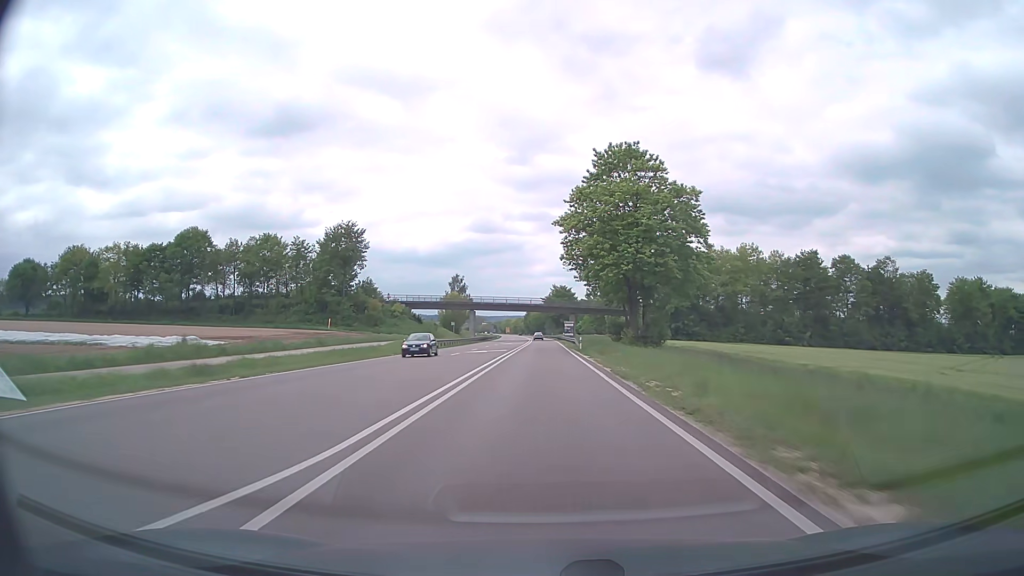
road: trunk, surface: asphalt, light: Day
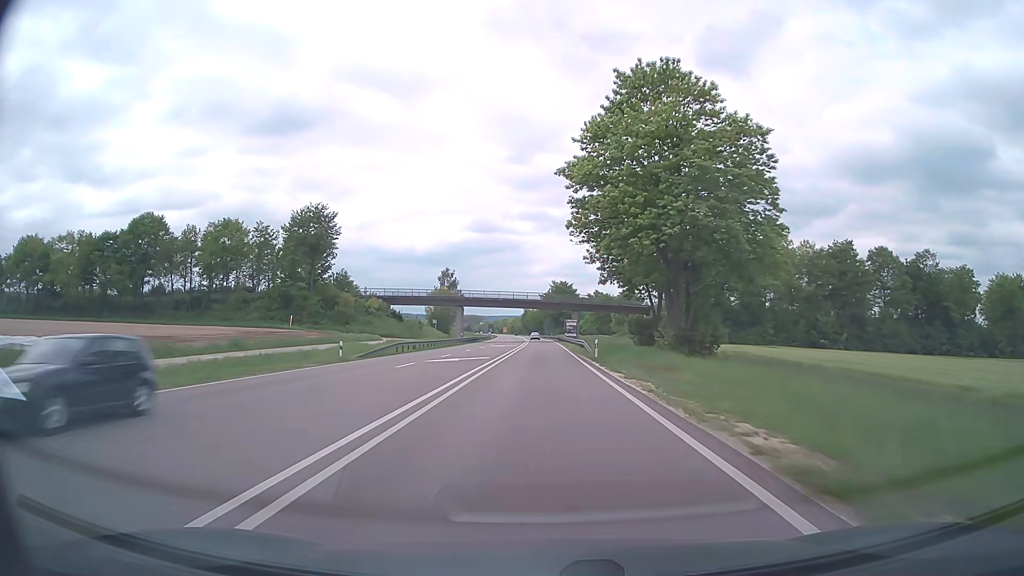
(0.0, +15.8) m; 0°
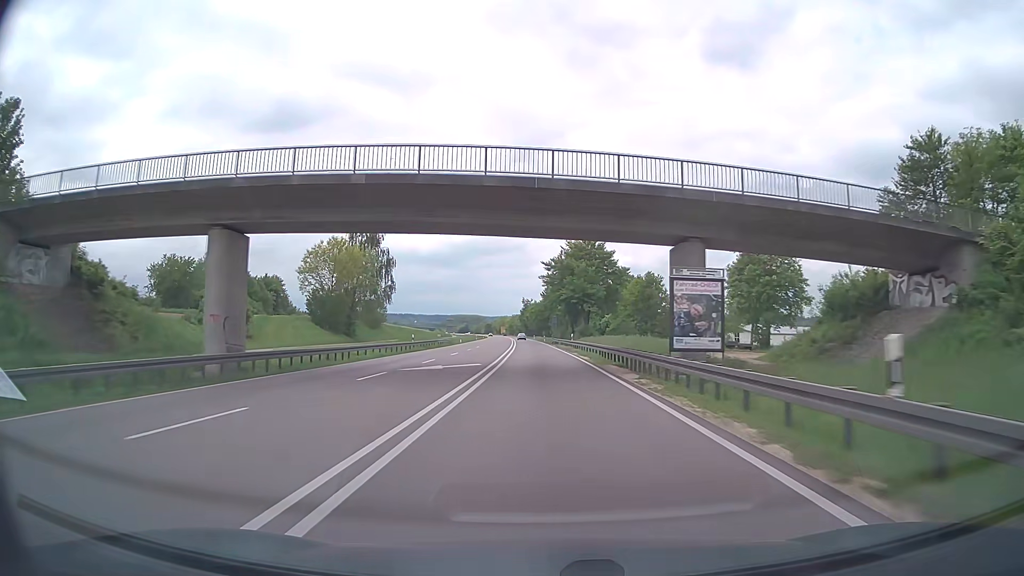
(-0.3, +79.1) m; 0°
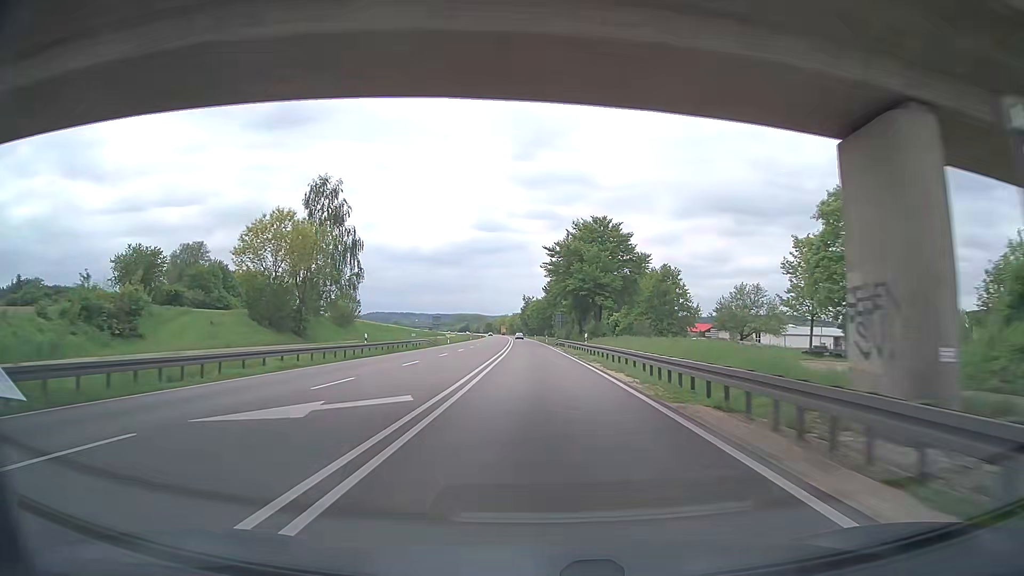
(-0.1, +15.8) m; 0°
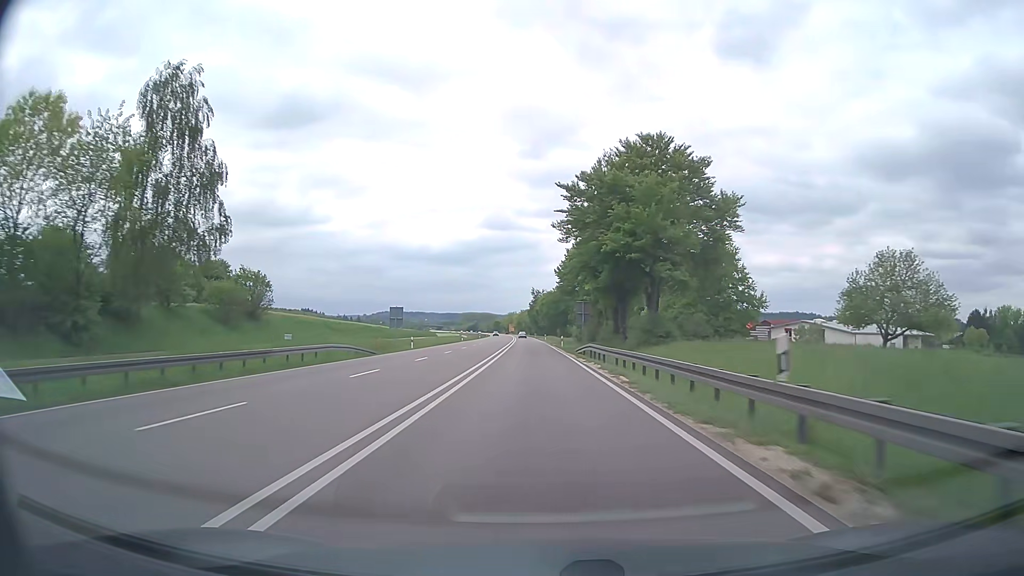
(-0.2, +31.6) m; -1°
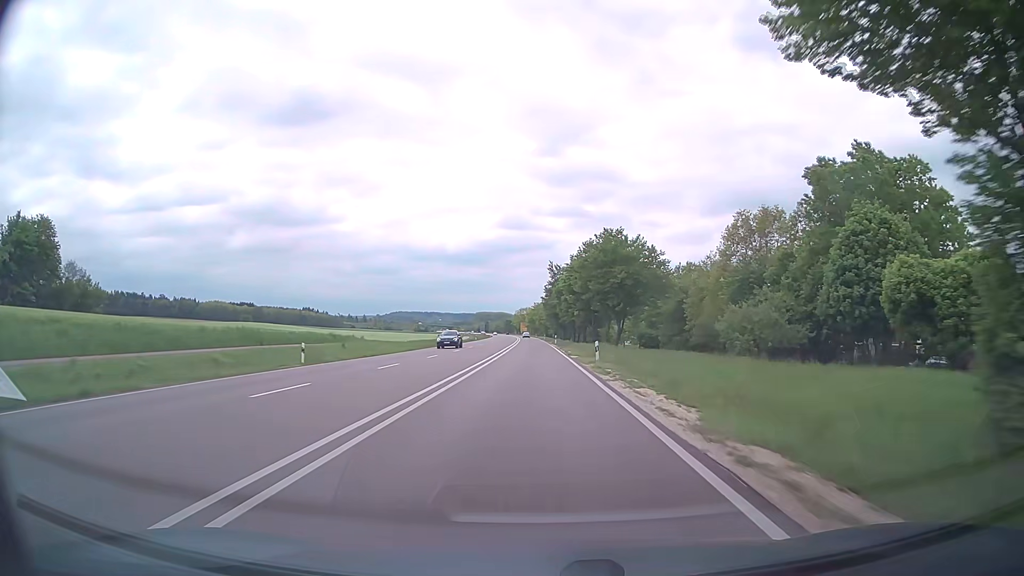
(-1.4, +79.0) m; -1°
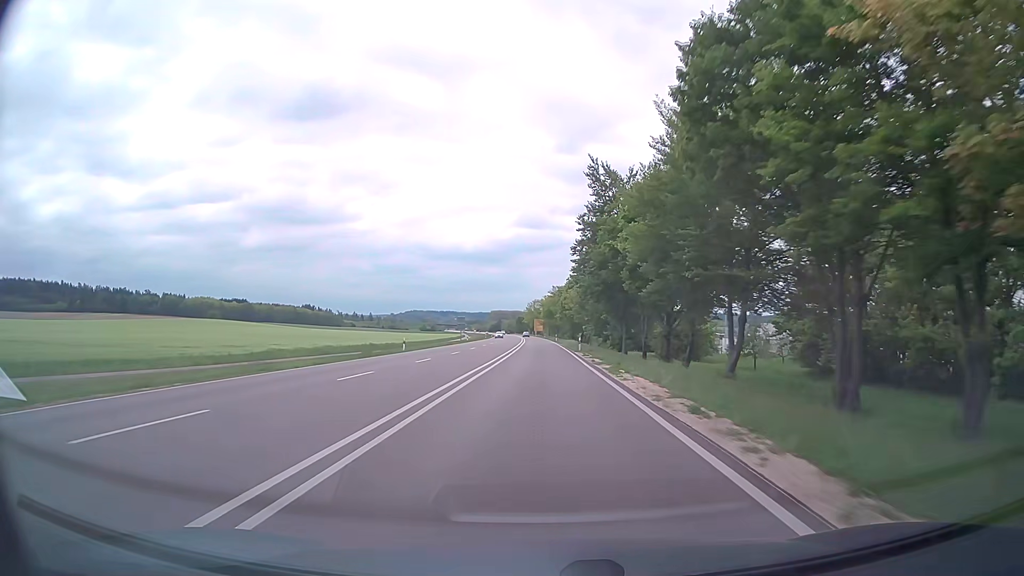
(-1.2, +78.9) m; -2°
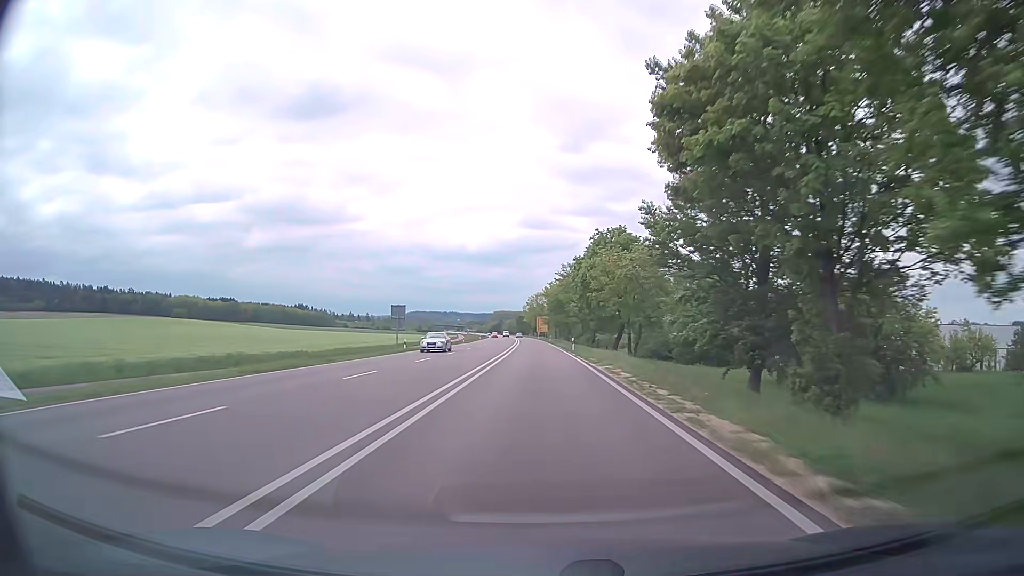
(-0.1, +47.4) m; -1°
(0, +10) (0, +20) (0, +30) (0, +40) (0, +50) (-1, +60) (-1, +70) (-1, +80) (-1, +90) (-2, +100) m
